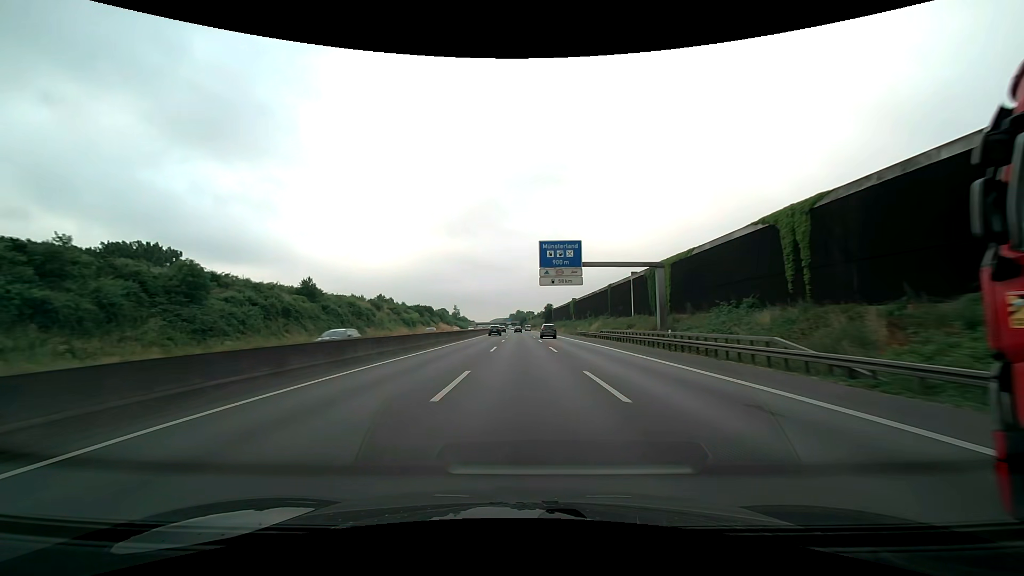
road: motorway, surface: asphalt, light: Day
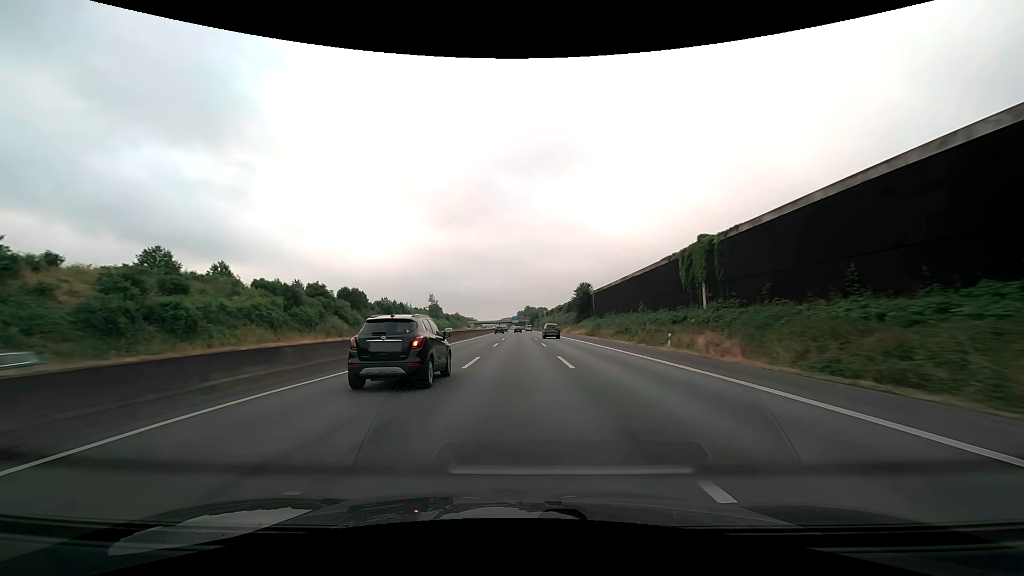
(-0.8, +100.9) m; -1°
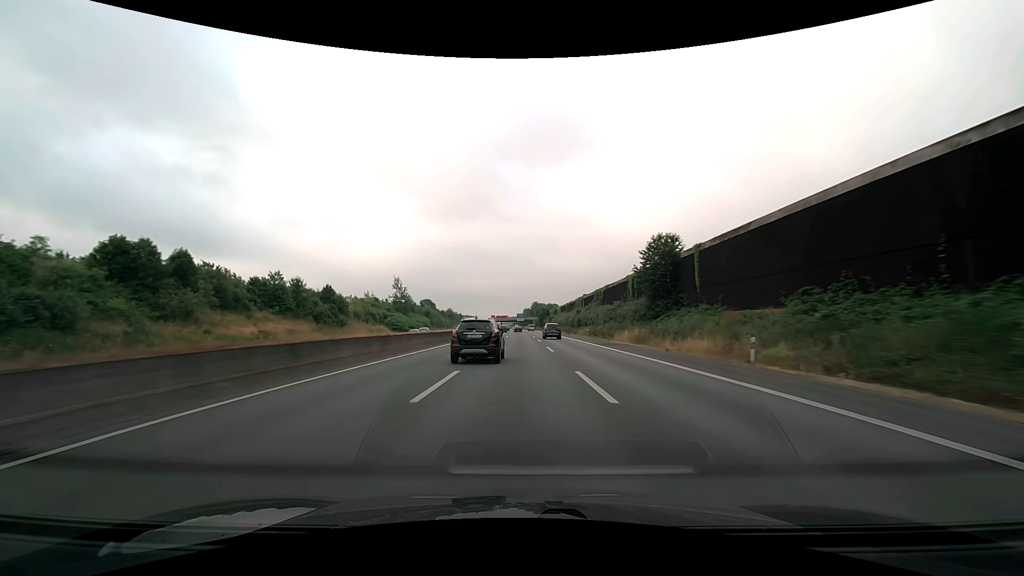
(-0.4, +61.3) m; -1°
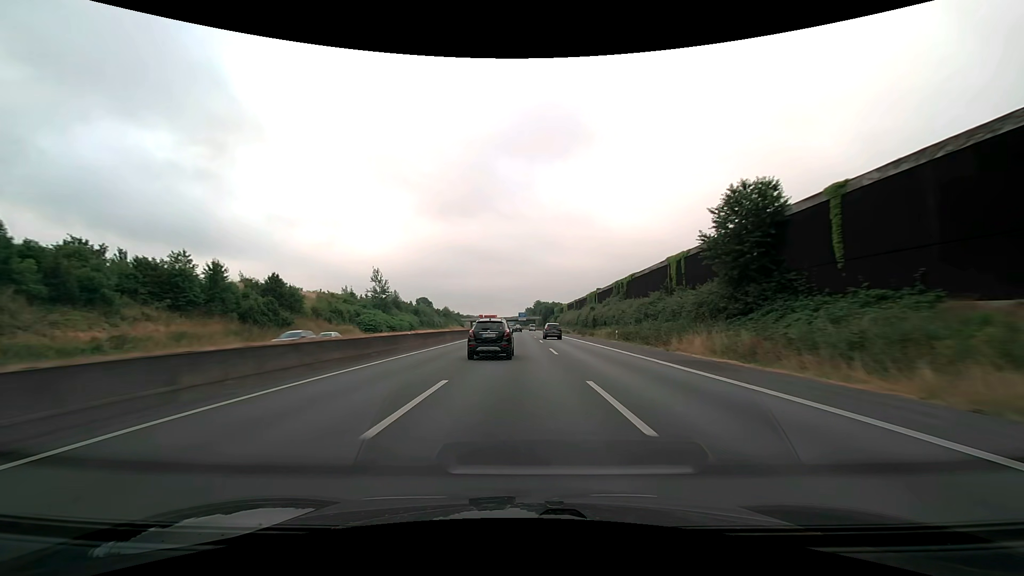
(0.0, +20.5) m; 0°
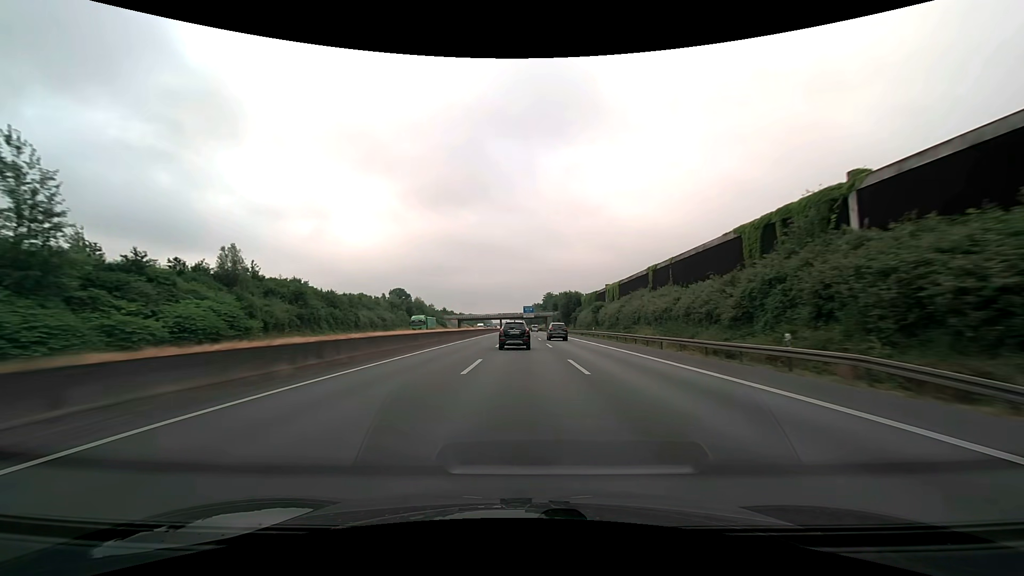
(-0.6, +82.3) m; -1°
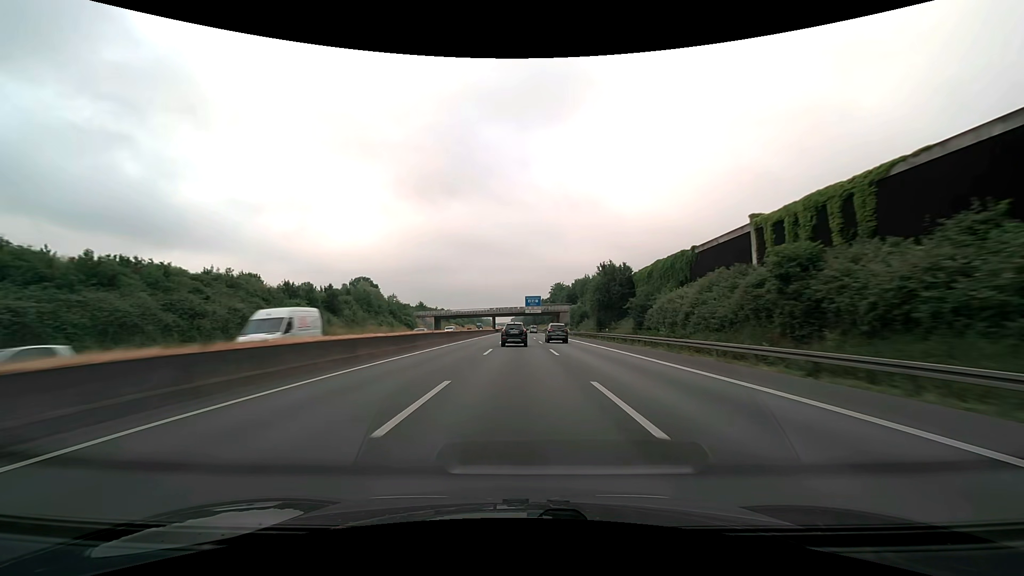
(-0.2, +61.9) m; 0°
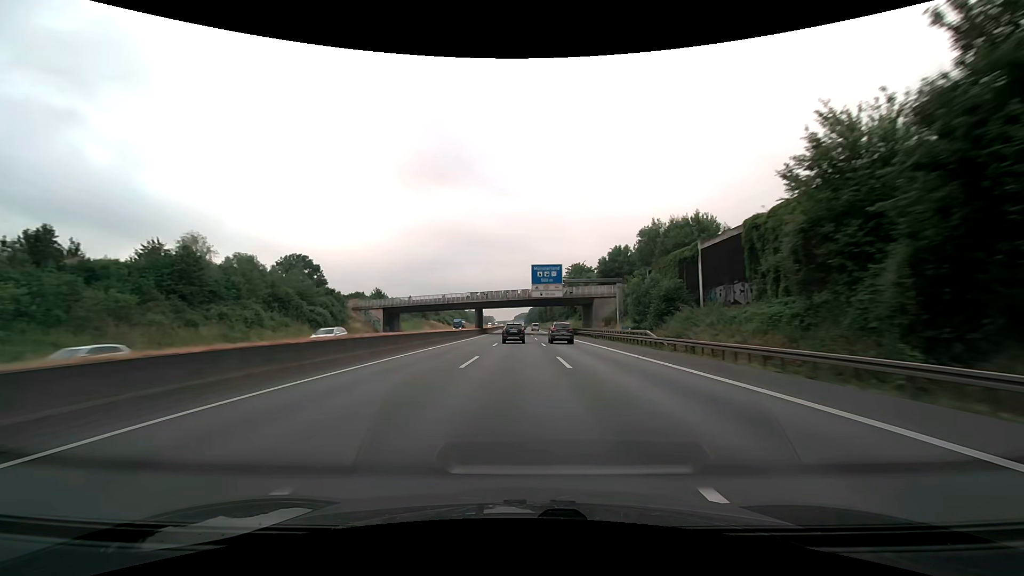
(-0.2, +61.9) m; 0°
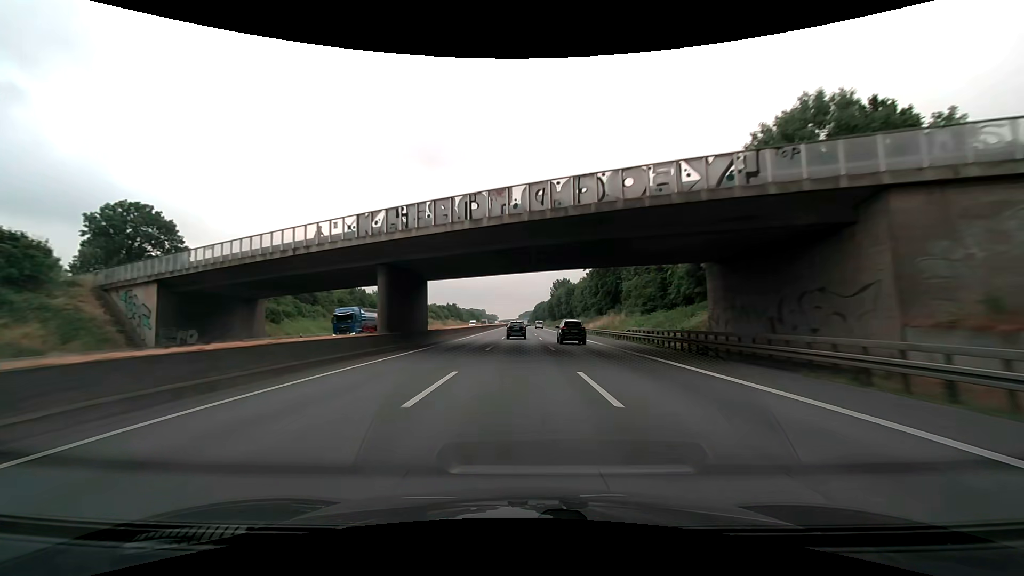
(-0.4, +61.9) m; -1°
(0, +10) (0, +20) (0, +30) (0, +40) (0, +50) (0, +60) (0, +70) (0, +80) (0, +90) (0, +100) m
